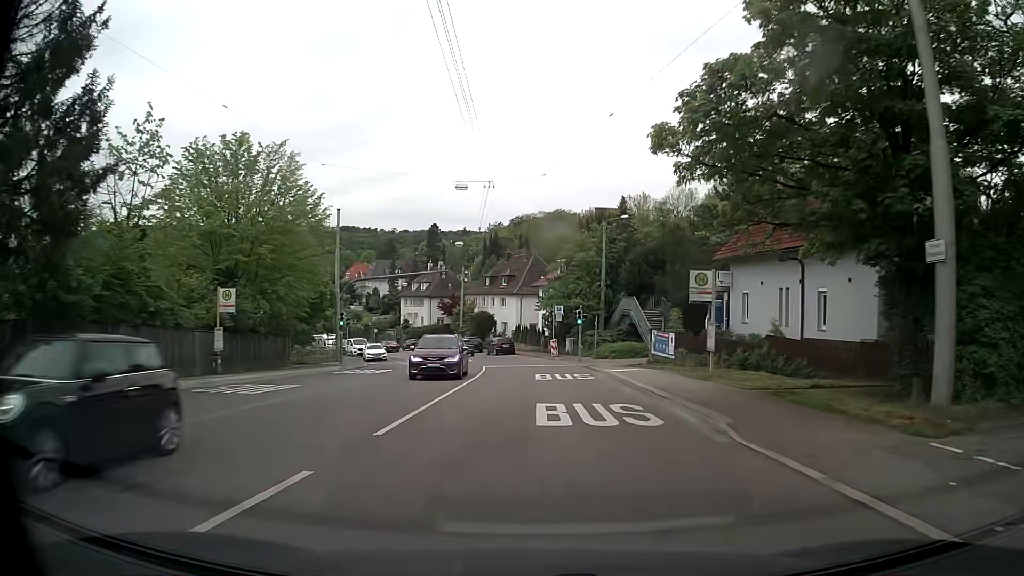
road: secondary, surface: asphalt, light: Day
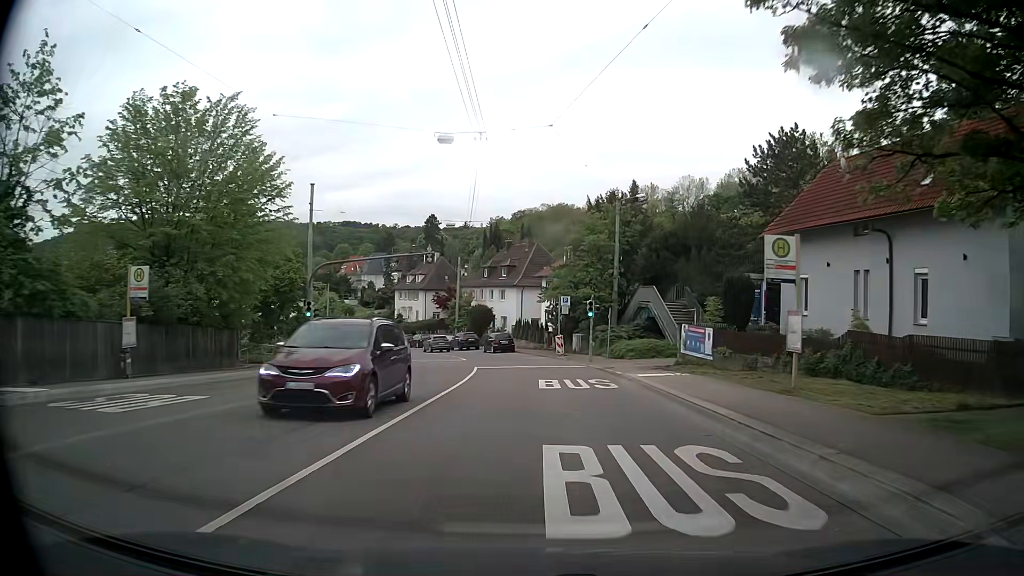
(0.0, +6.7) m; 0°
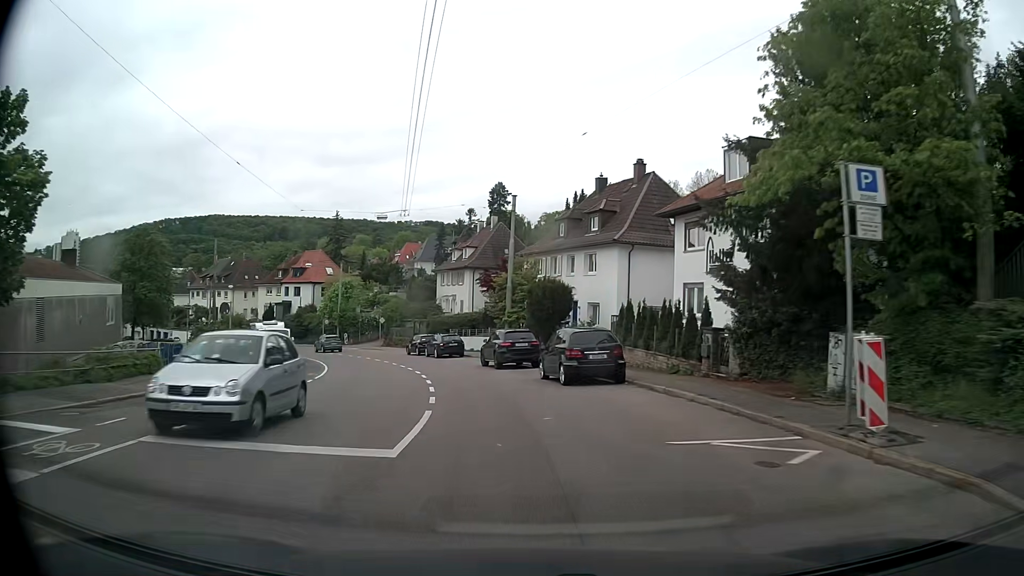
(-1.0, +33.7) m; -7°
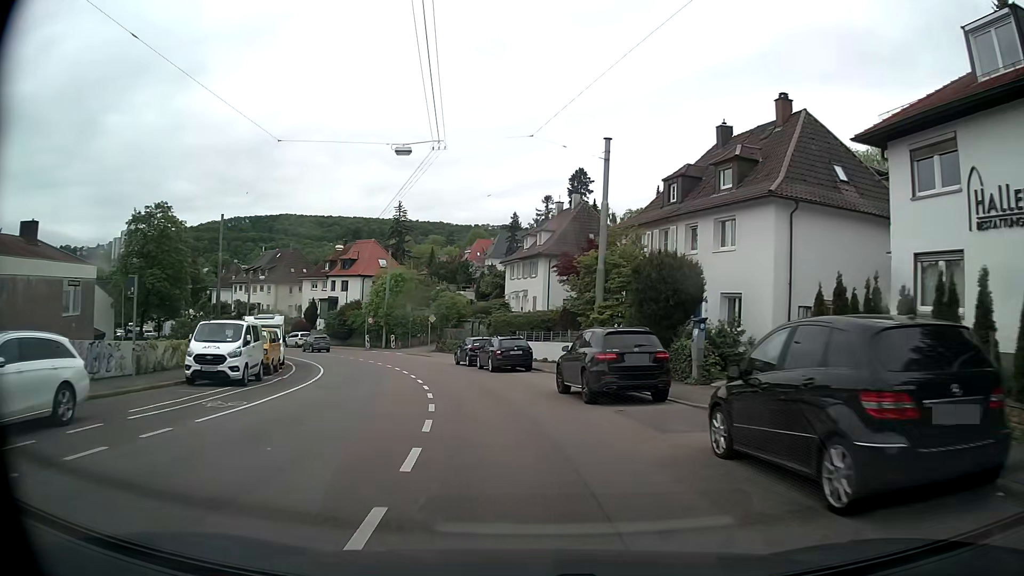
(-0.8, +13.5) m; -6°
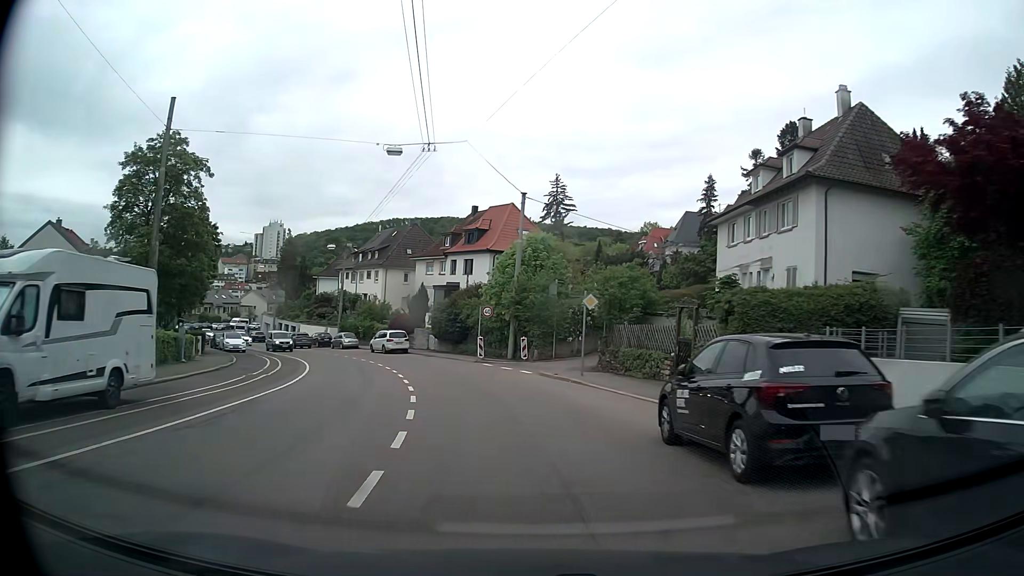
(-3.2, +26.5) m; -14°
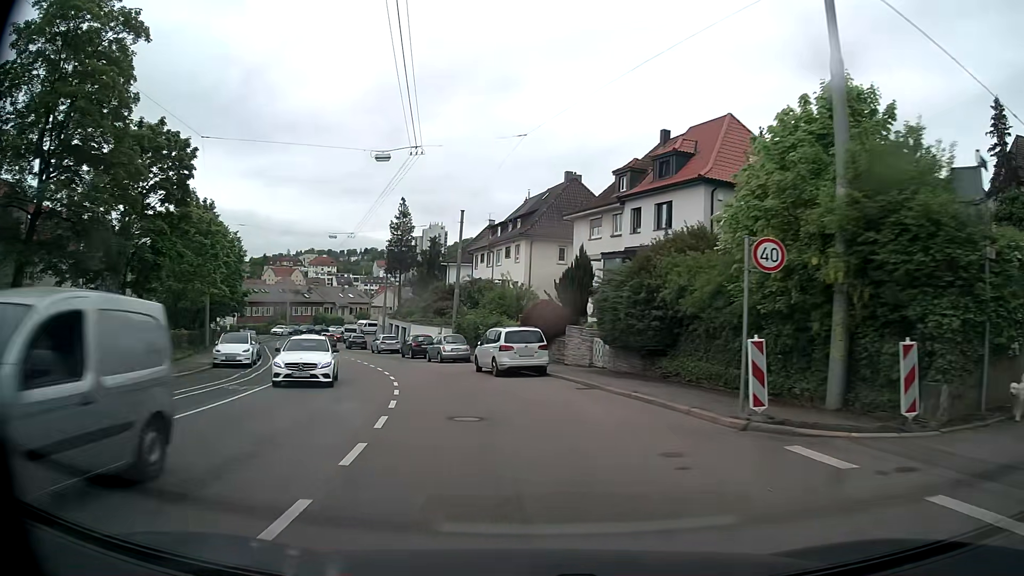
(-3.1, +26.2) m; -15°
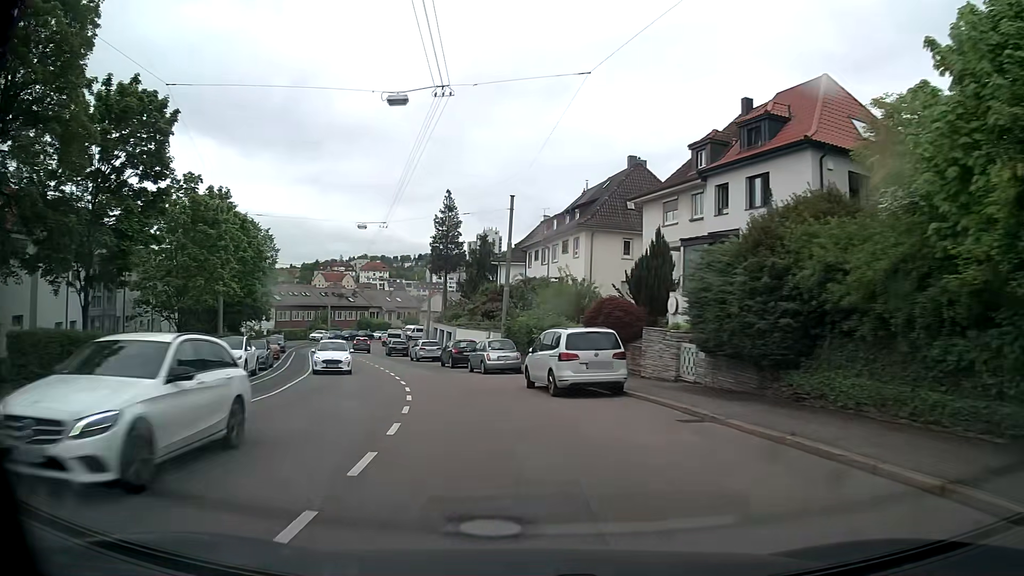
(-0.2, +6.6) m; -5°
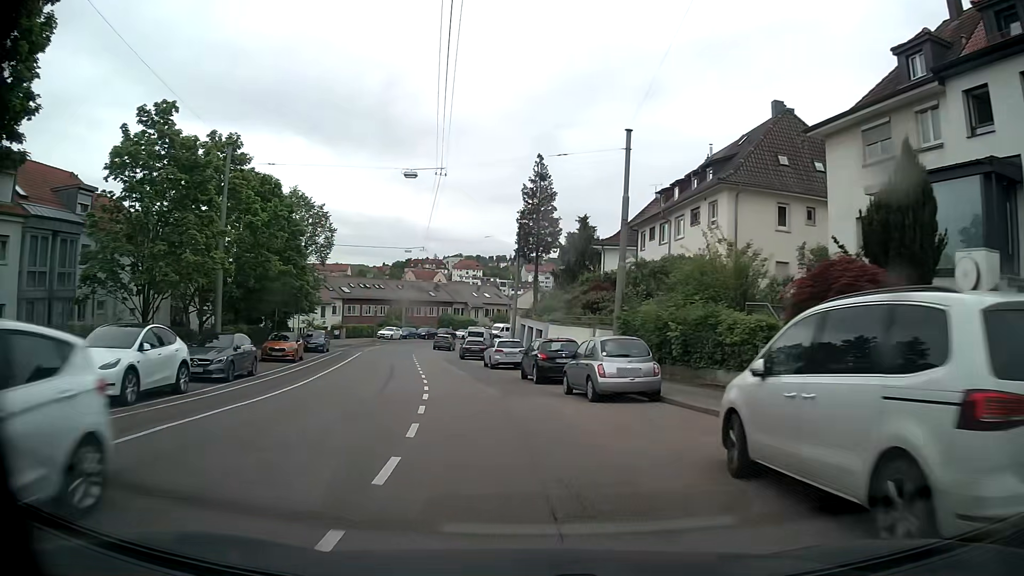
(-1.0, +13.1) m; -8°
(-1, +10) (-2, +20) (-4, +30) (-6, +40) (-7, +49) (-9, +59) (-9, +69) (-8, +79) (-5, +89) (-1, +98) m
